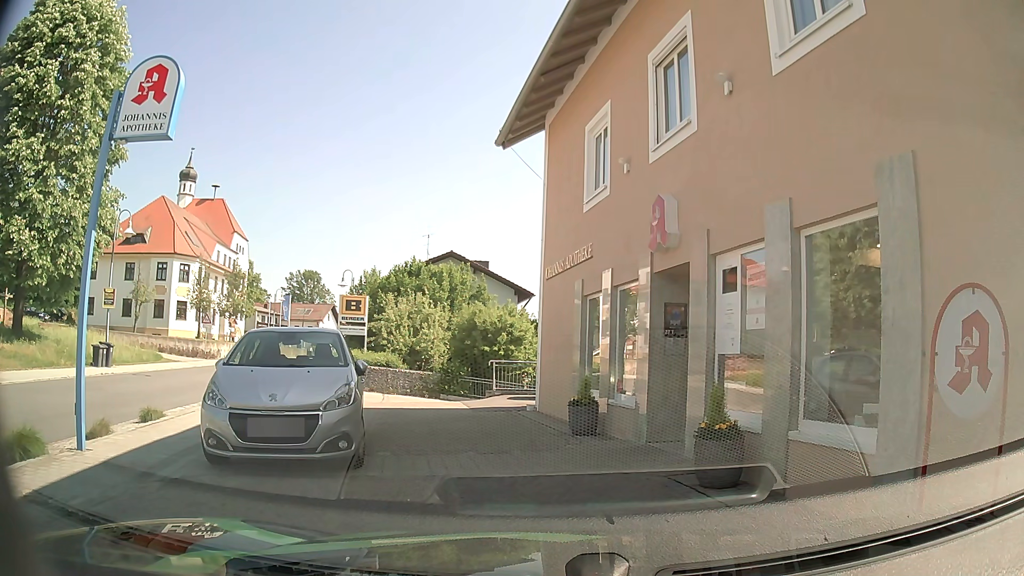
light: Day
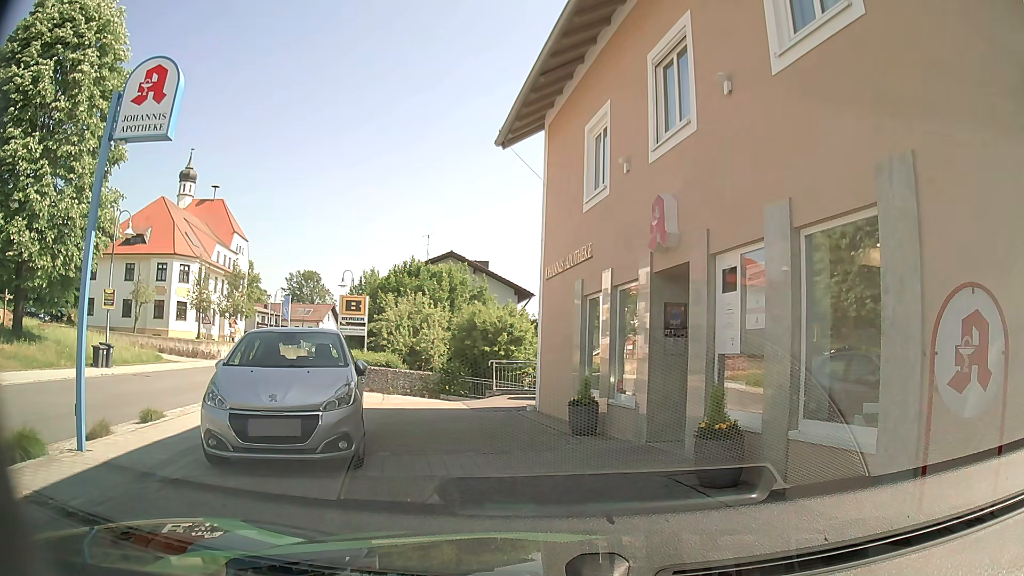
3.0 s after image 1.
(0.0, 0.0) m; 0°
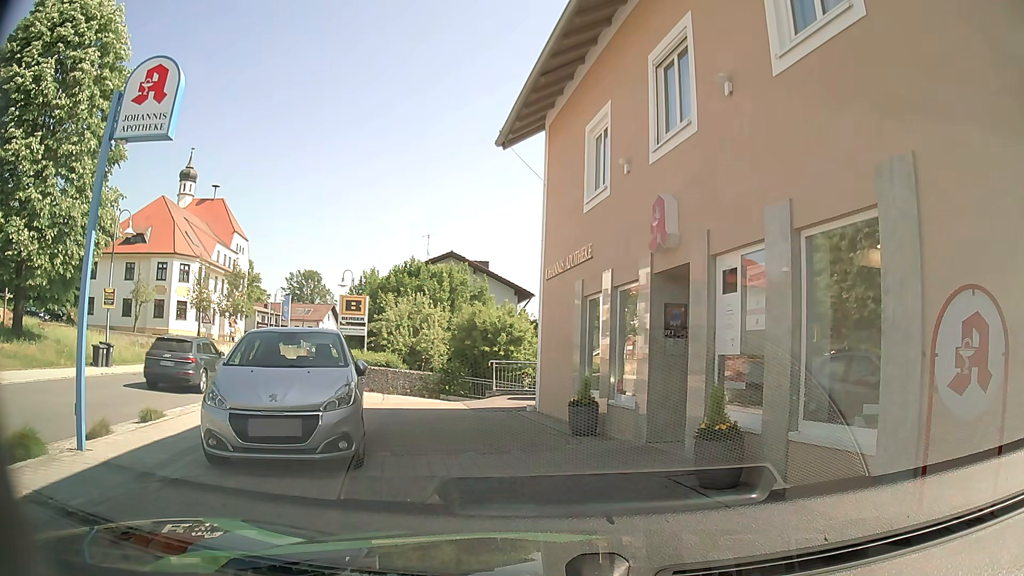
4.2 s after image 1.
(0.0, 0.0) m; 0°
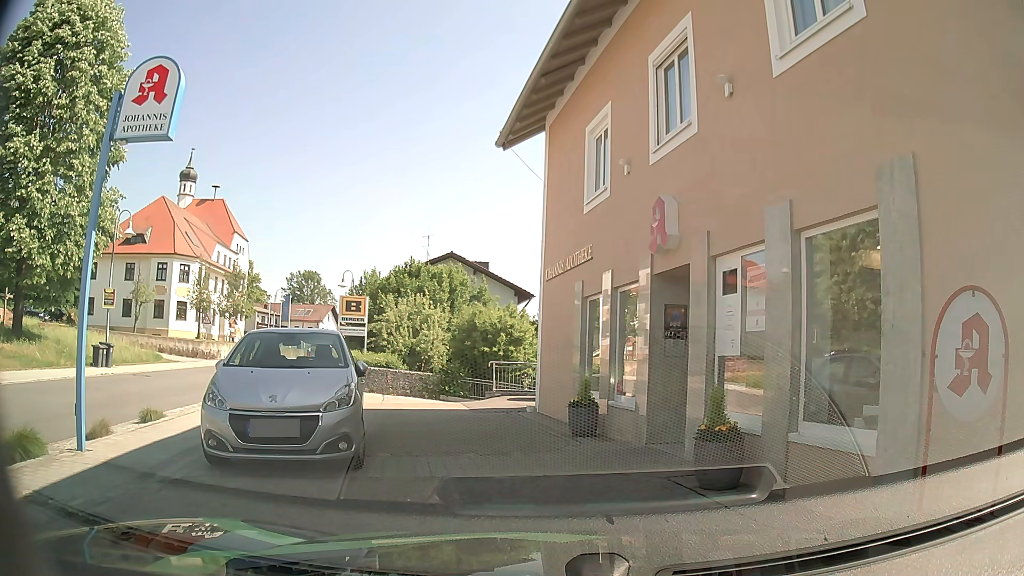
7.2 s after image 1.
(0.0, 0.0) m; 0°
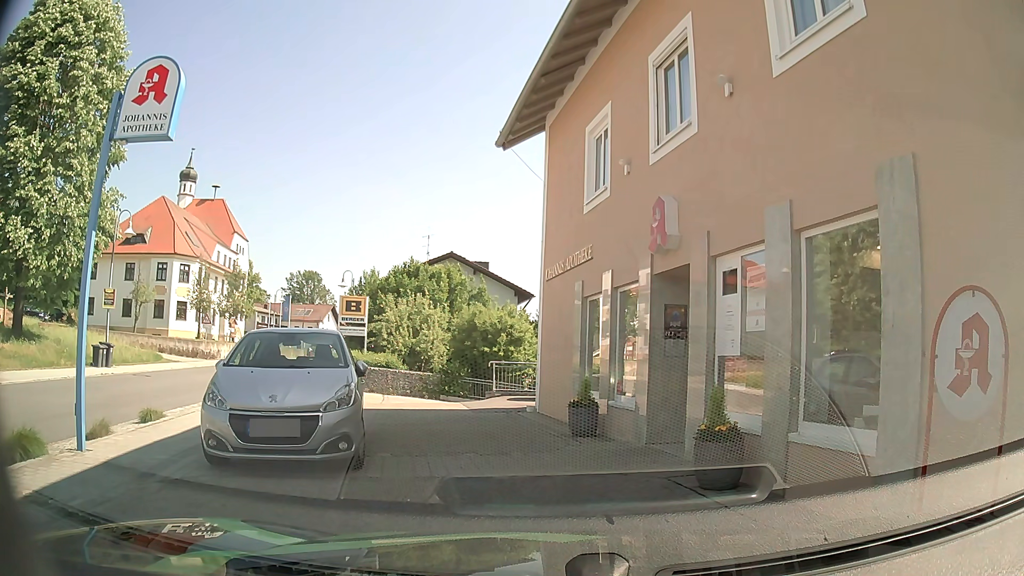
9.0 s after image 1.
(0.0, 0.0) m; 0°
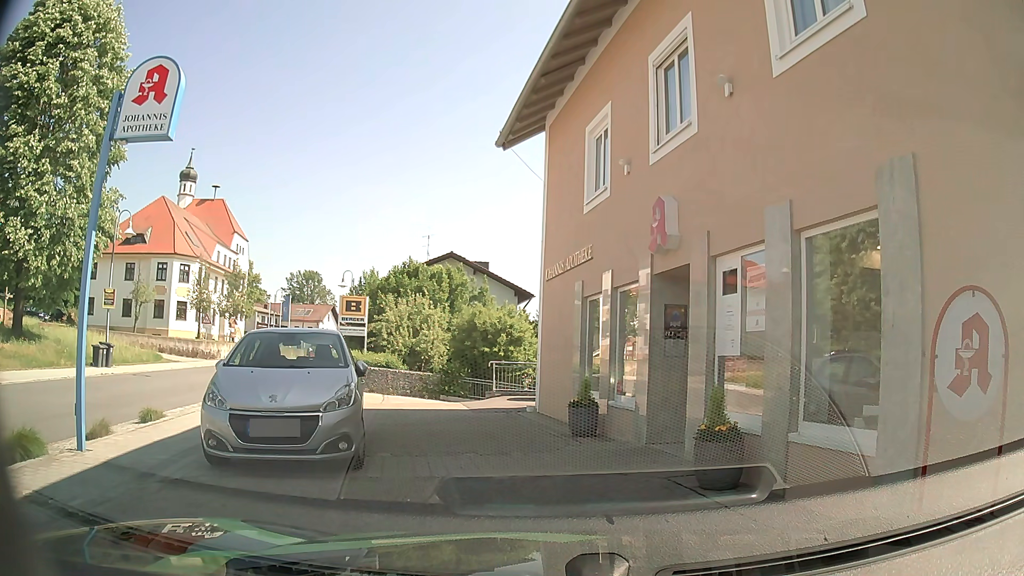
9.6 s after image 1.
(0.0, 0.0) m; 0°
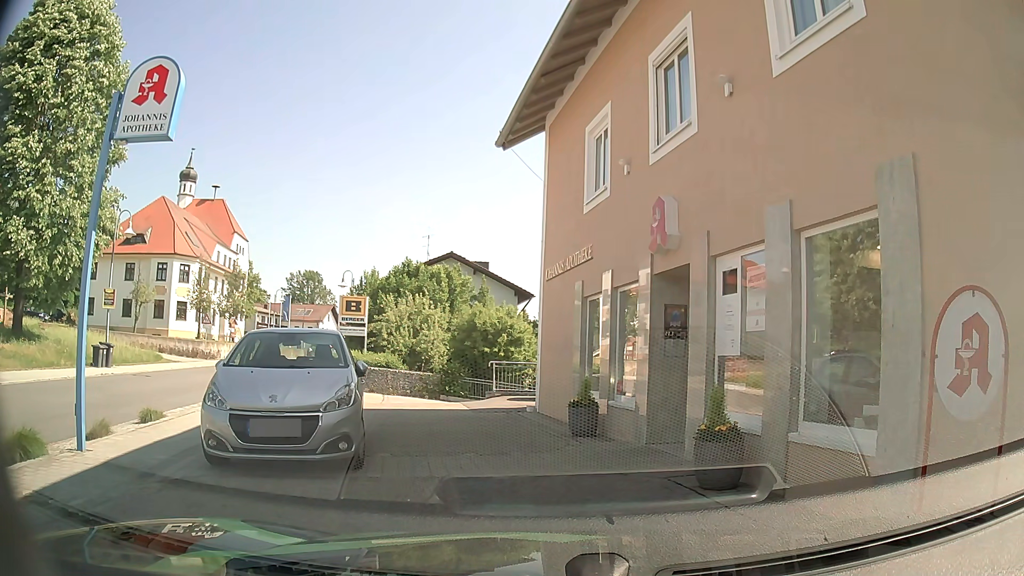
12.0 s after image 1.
(0.0, 0.0) m; 0°
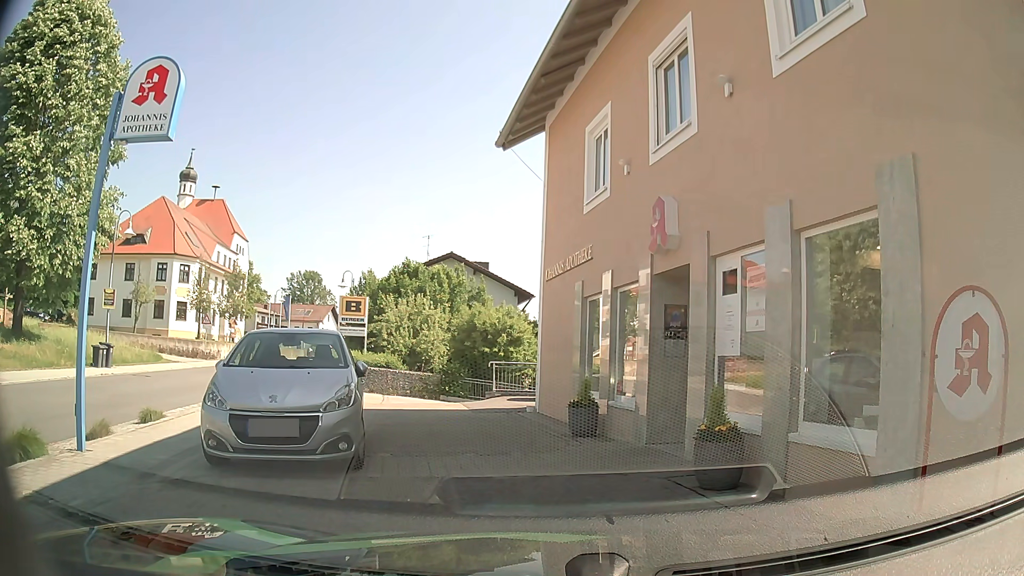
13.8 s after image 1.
(0.0, 0.0) m; 0°
